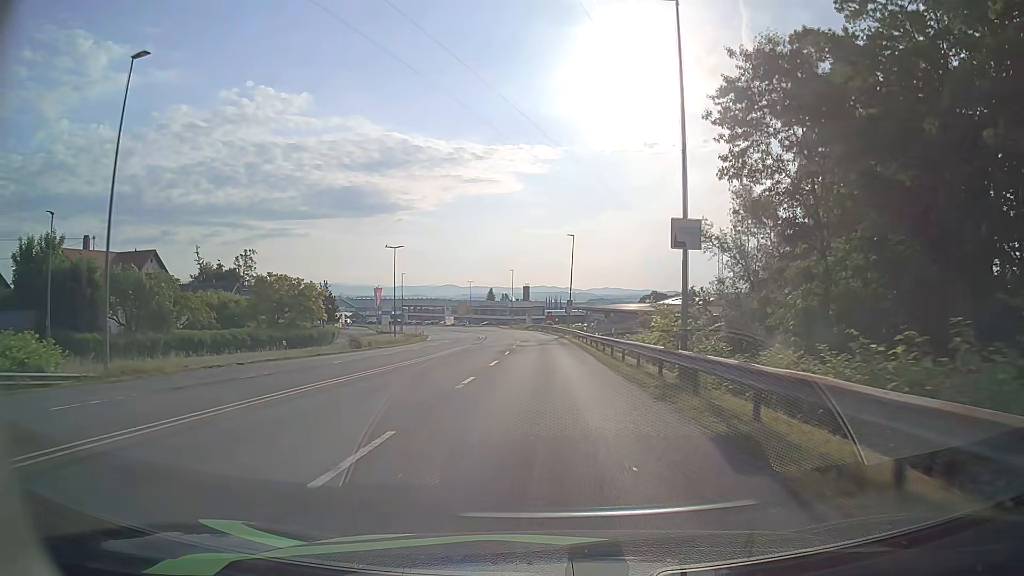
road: secondary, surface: asphalt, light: Day
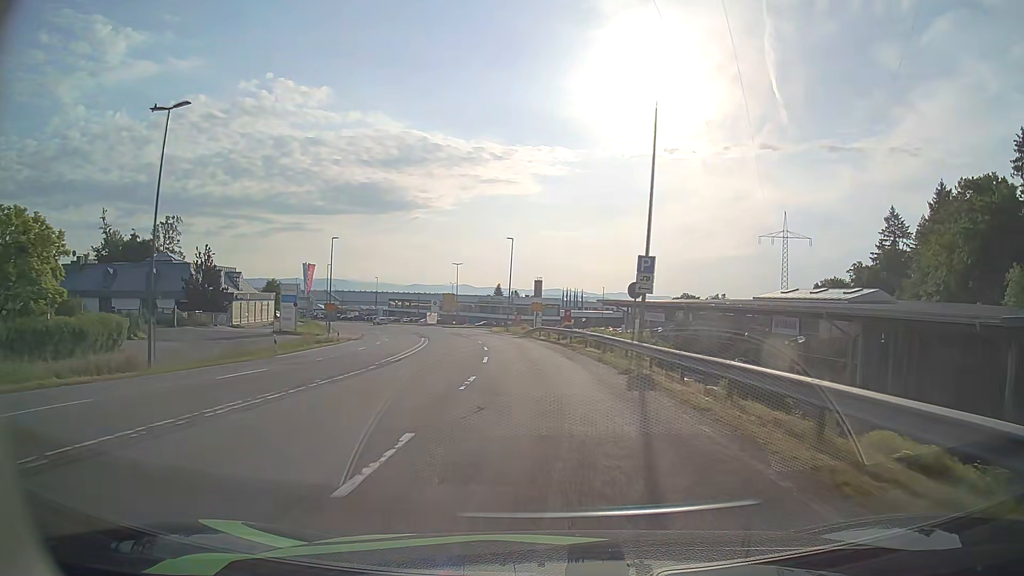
(-0.4, +45.8) m; -1°
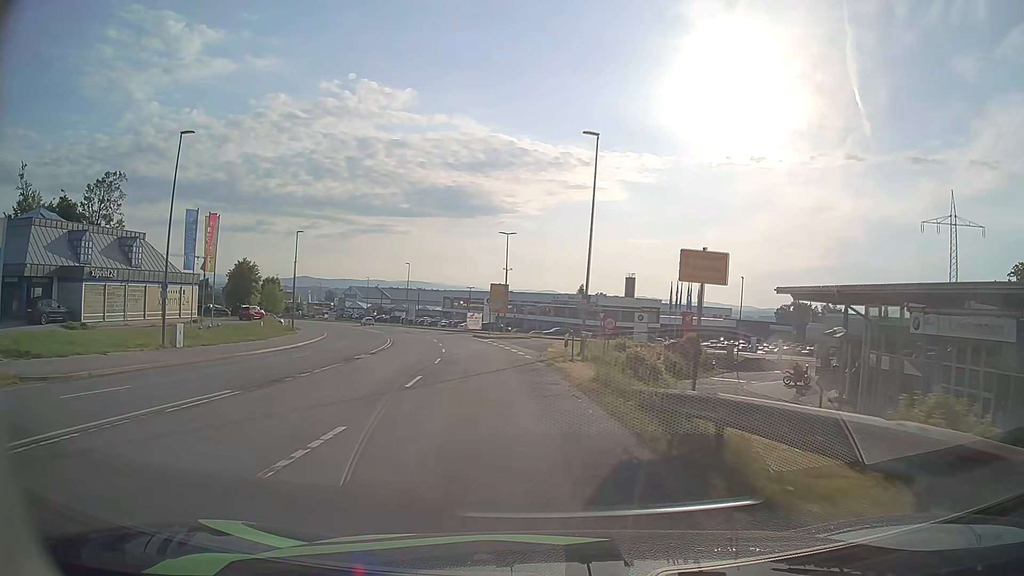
(-1.9, +43.7) m; -7°
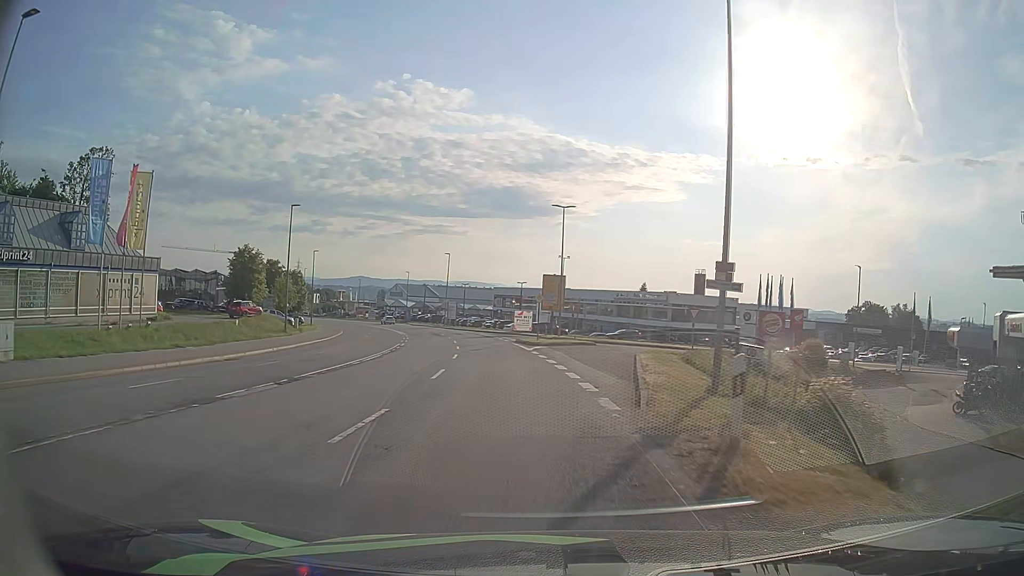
(-0.6, +16.0) m; -5°
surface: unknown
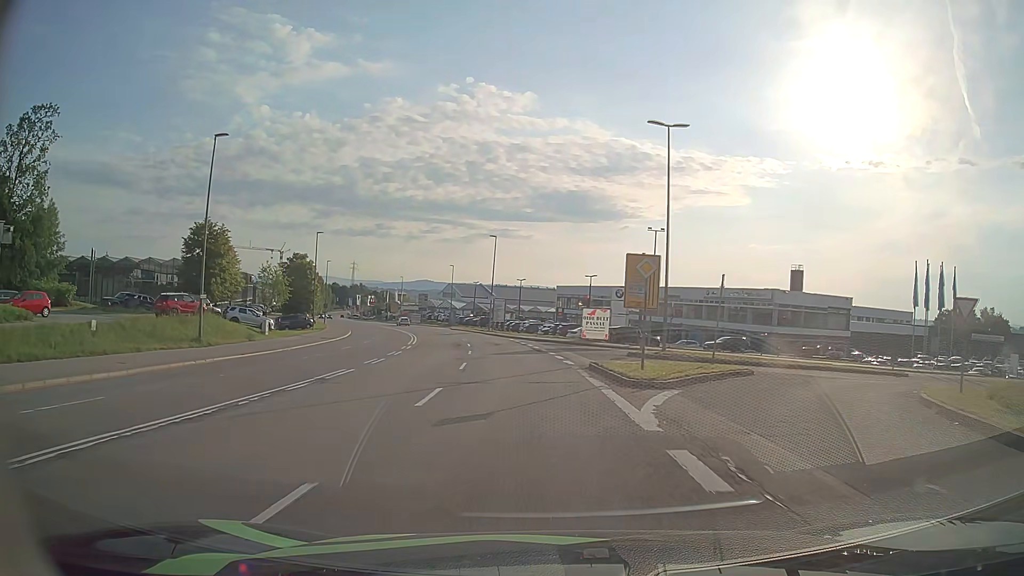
(-1.1, +22.9) m; -5°
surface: asphalt
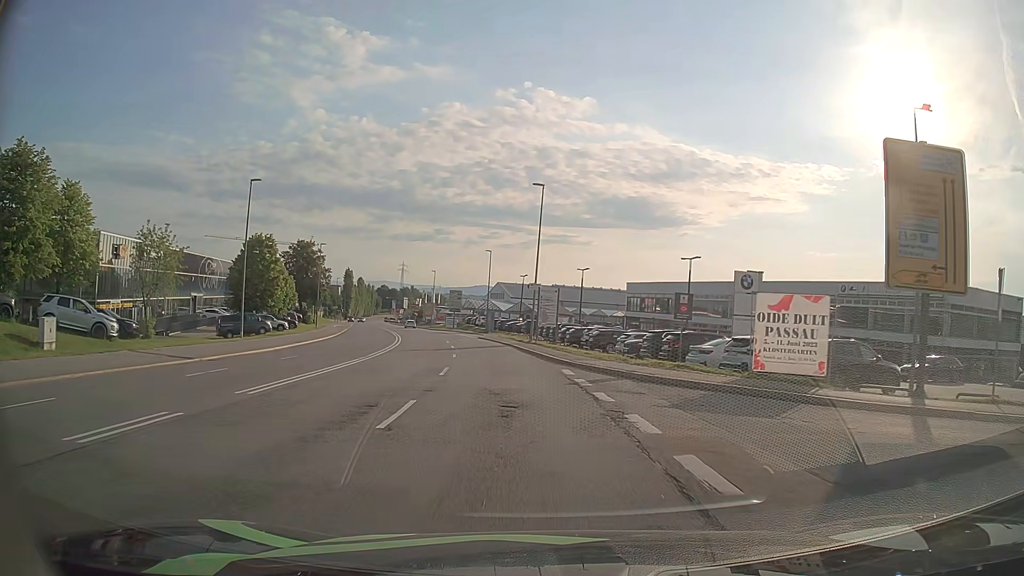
(-1.3, +29.3) m; -5°
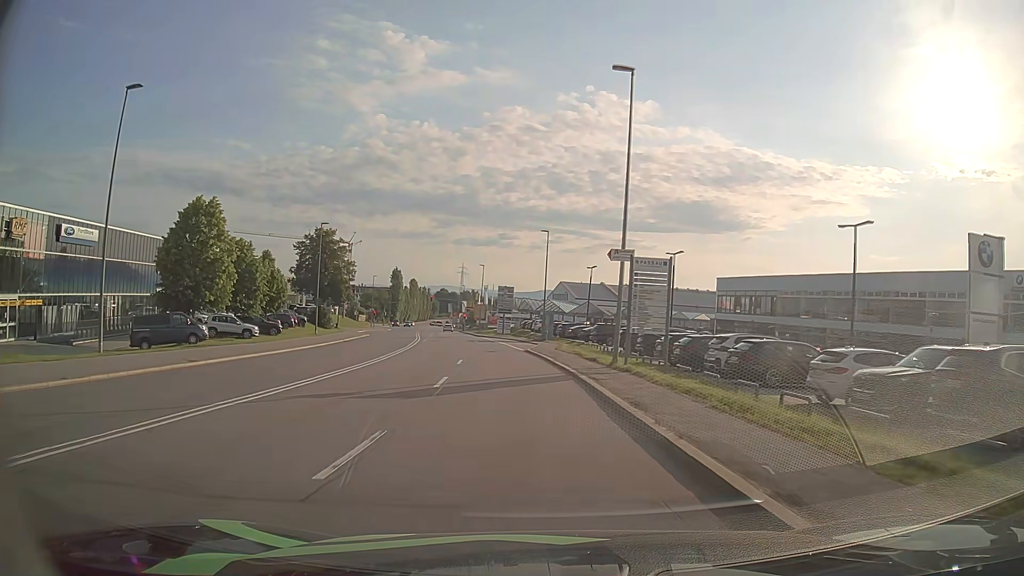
(-0.9, +21.0) m; -6°
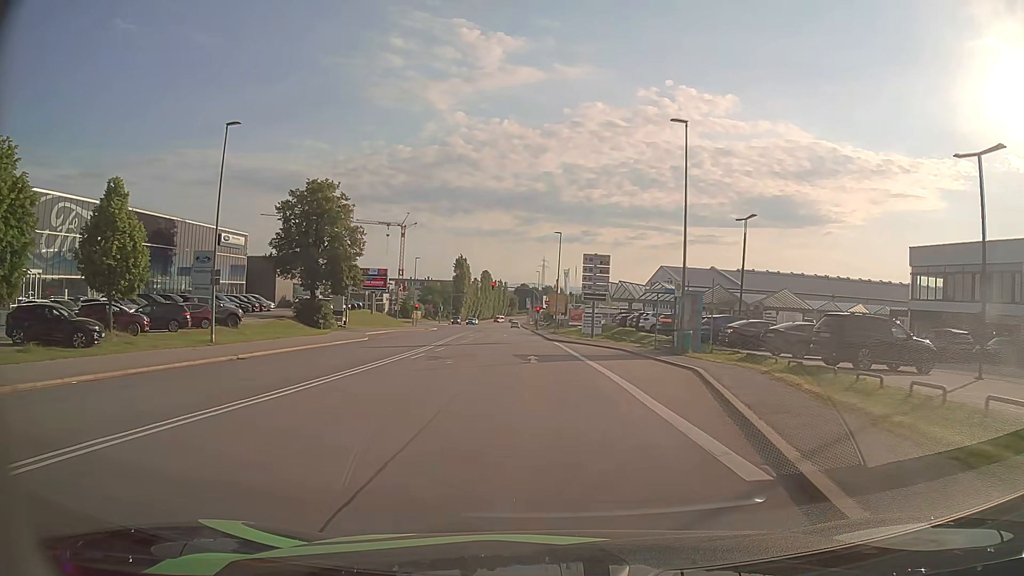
(-2.2, +33.3) m; -7°
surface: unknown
(0, +10) (0, +20) (-1, +30) (-1, +40) (-2, +50) (-2, +60) (-3, +70) (-3, +80) (-4, +90) (-4, +100) m
